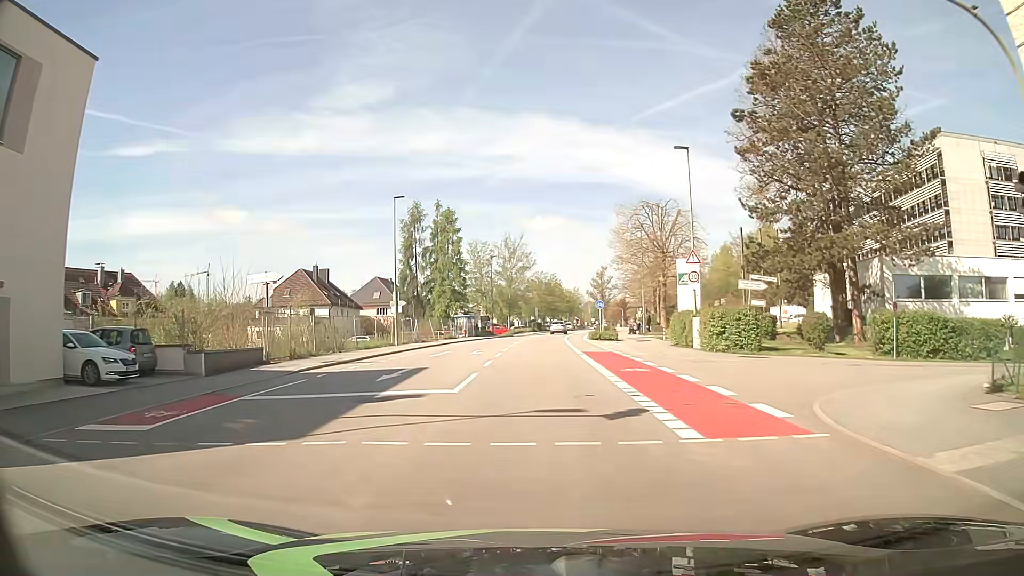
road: tertiary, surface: asphalt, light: Day
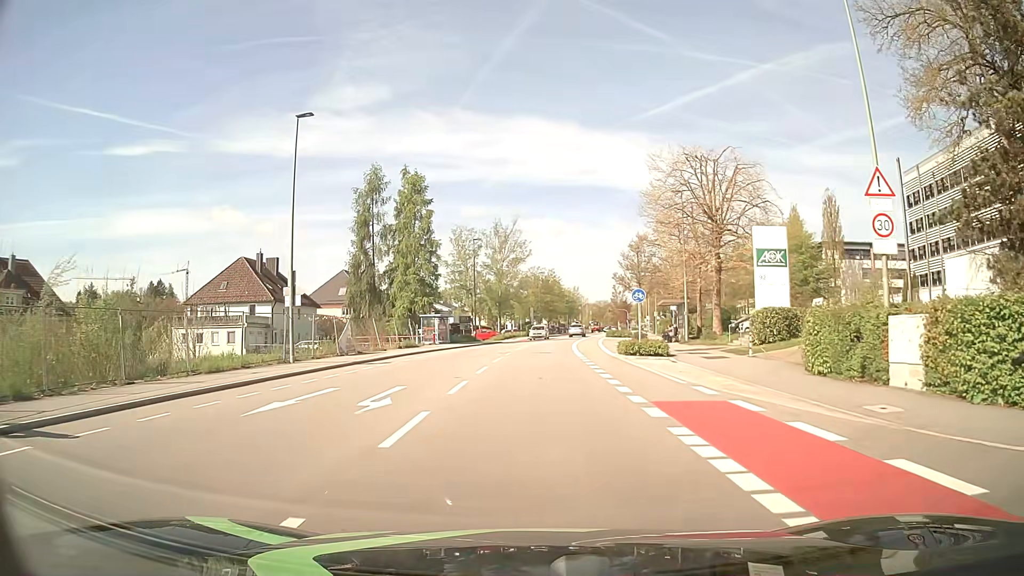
(0.0, +19.4) m; 0°
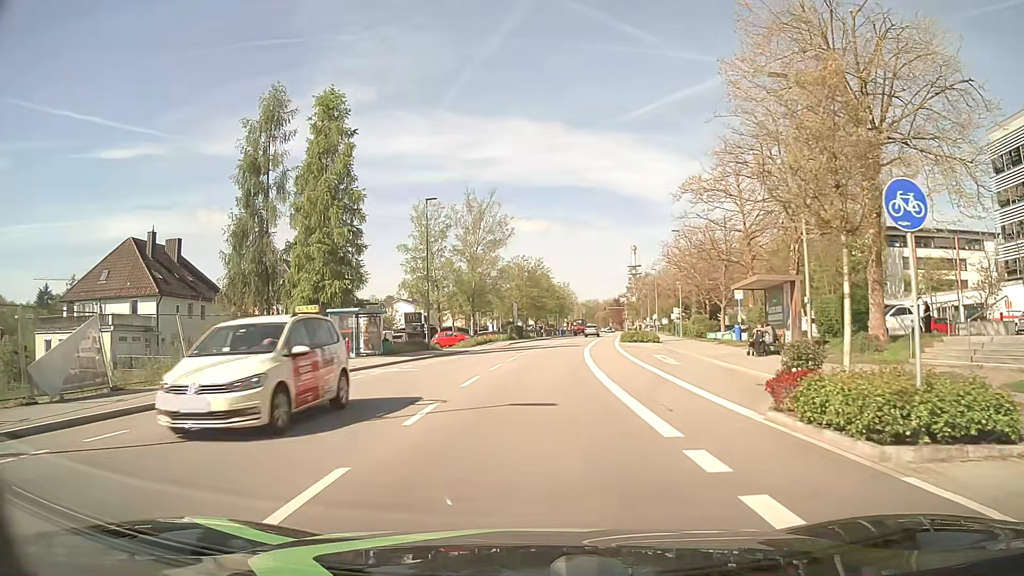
(+0.2, +22.1) m; +1°
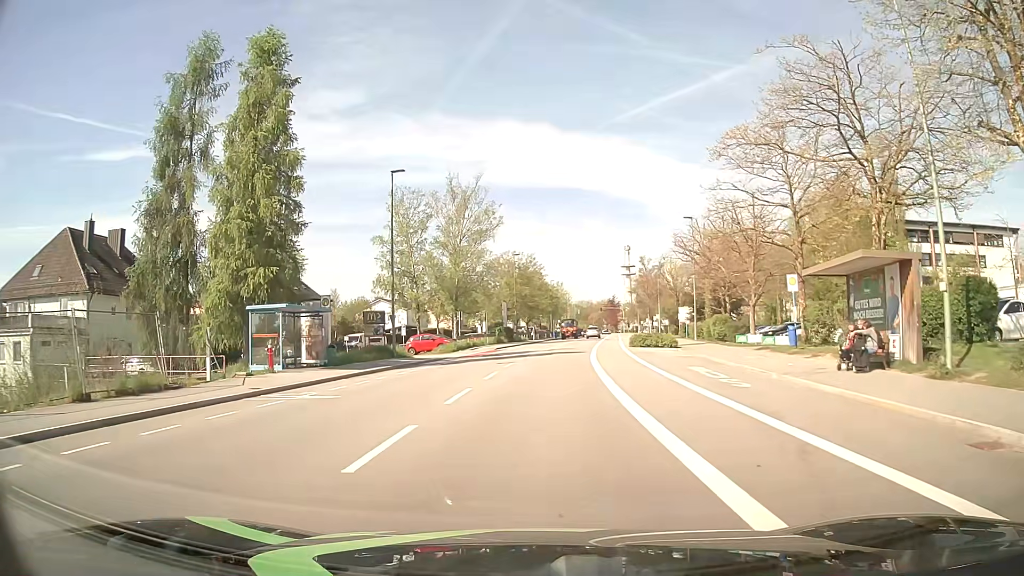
(0.0, +8.9) m; 0°
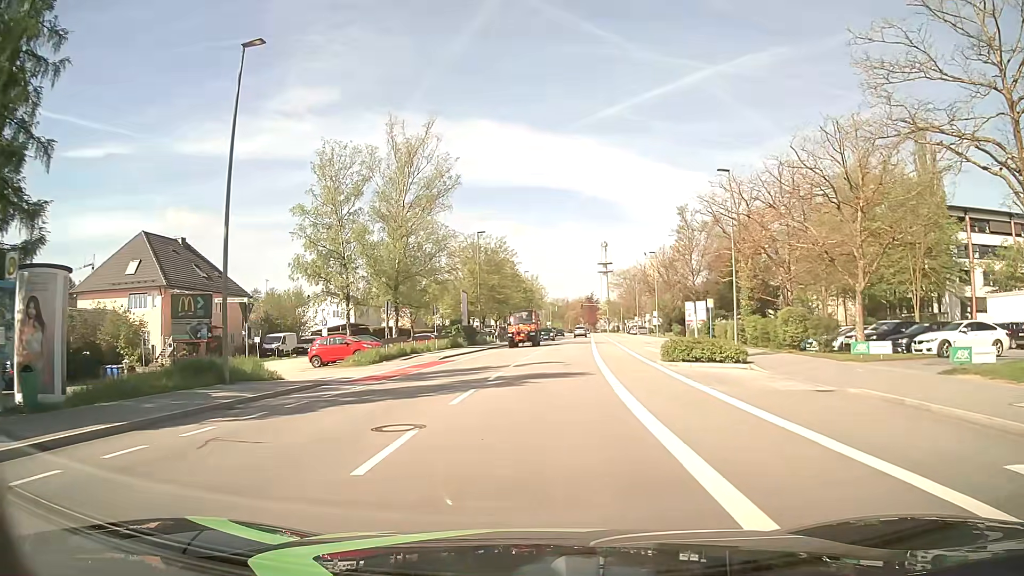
(+0.4, +17.8) m; +3°
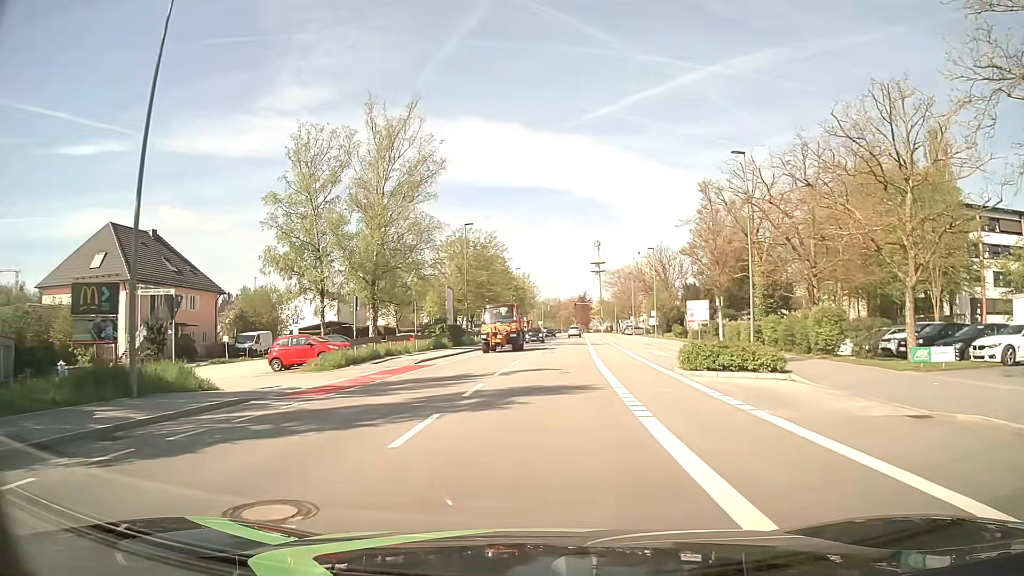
(0.0, +4.5) m; 0°
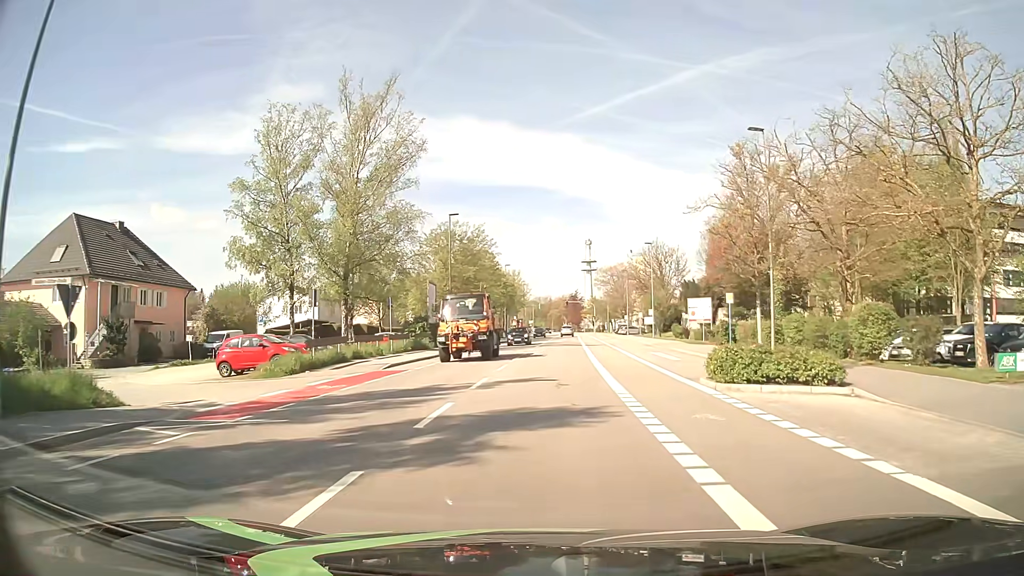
(0.0, +4.5) m; +1°
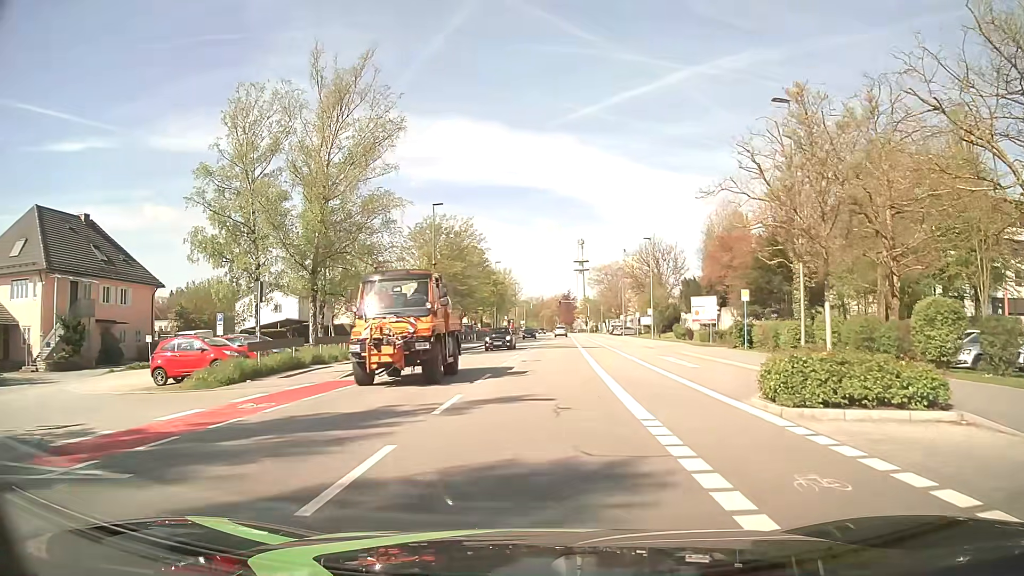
(0.0, +4.5) m; +2°
(0, +10) (0, +20) (0, +30) (+1, +40) (+1, +50) (+1, +60) (+1, +70) (+2, +80) (+2, +90) (+2, +100) m
